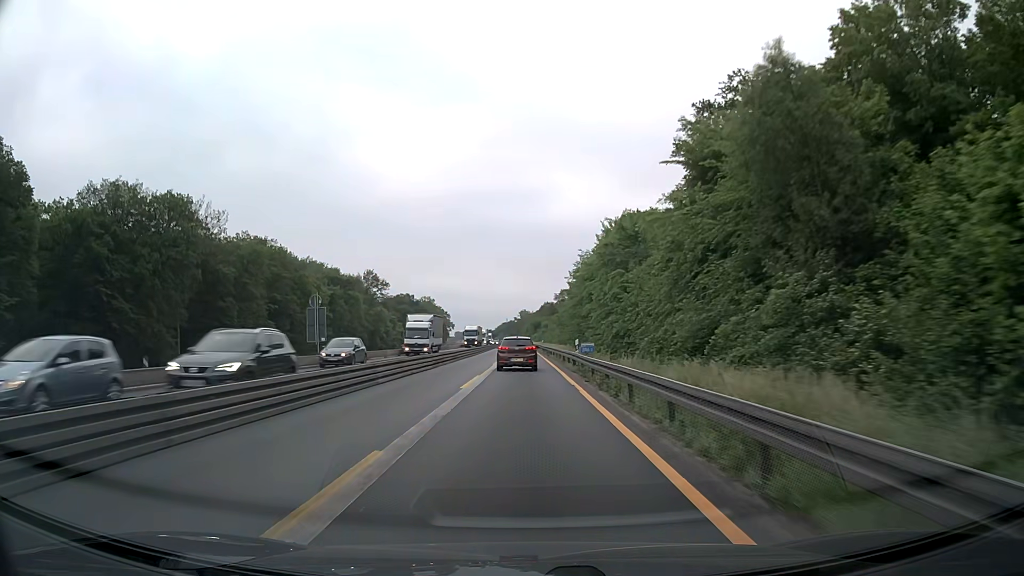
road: motorway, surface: asphalt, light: Day
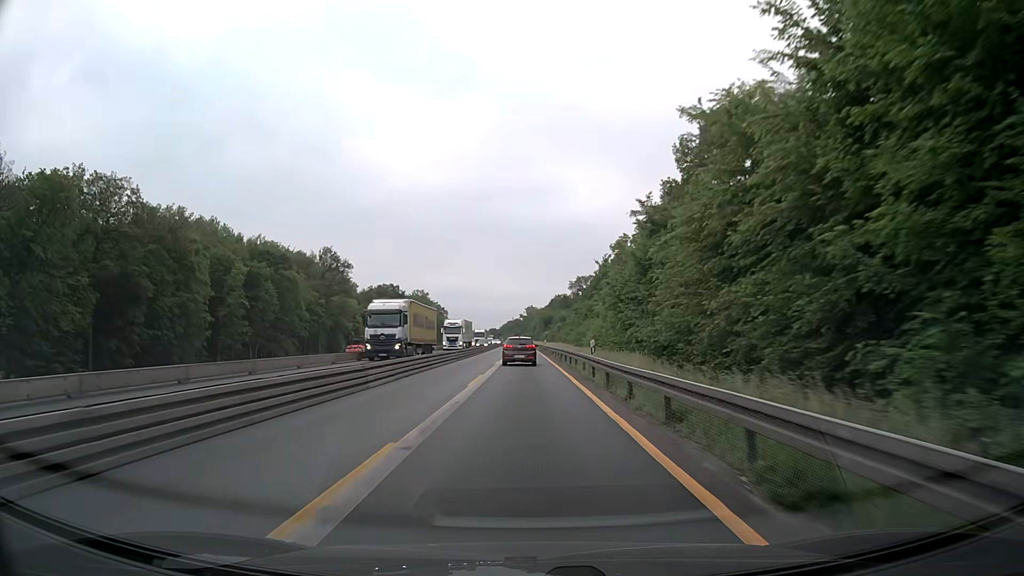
(-0.3, +51.6) m; -1°
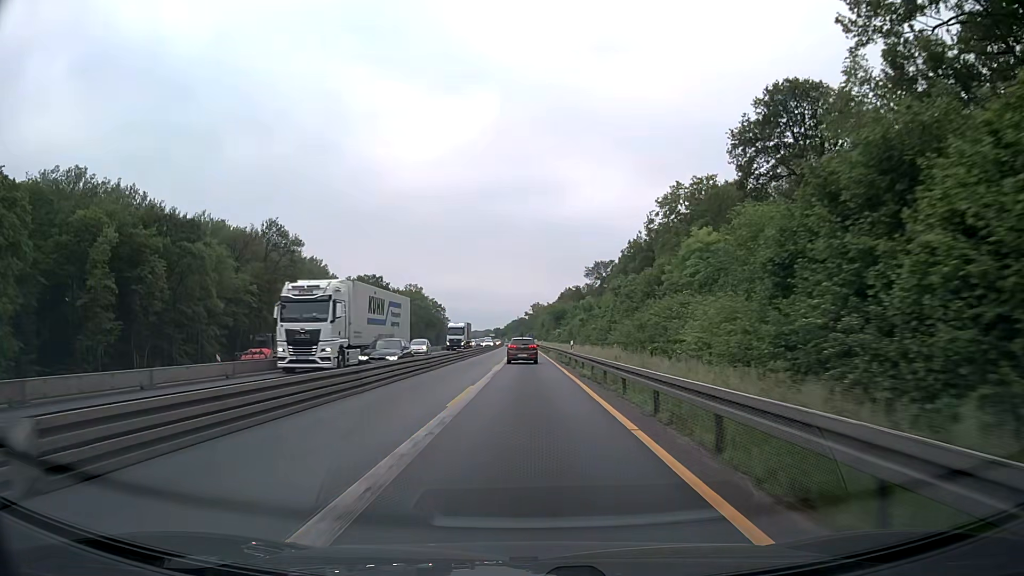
(0.0, +38.7) m; 0°
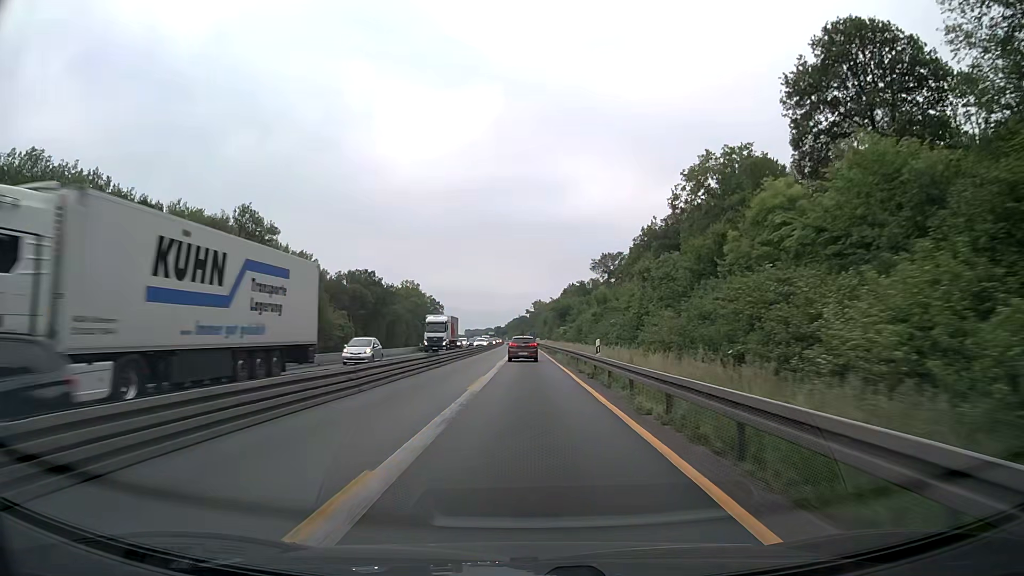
(0.0, +12.9) m; 0°
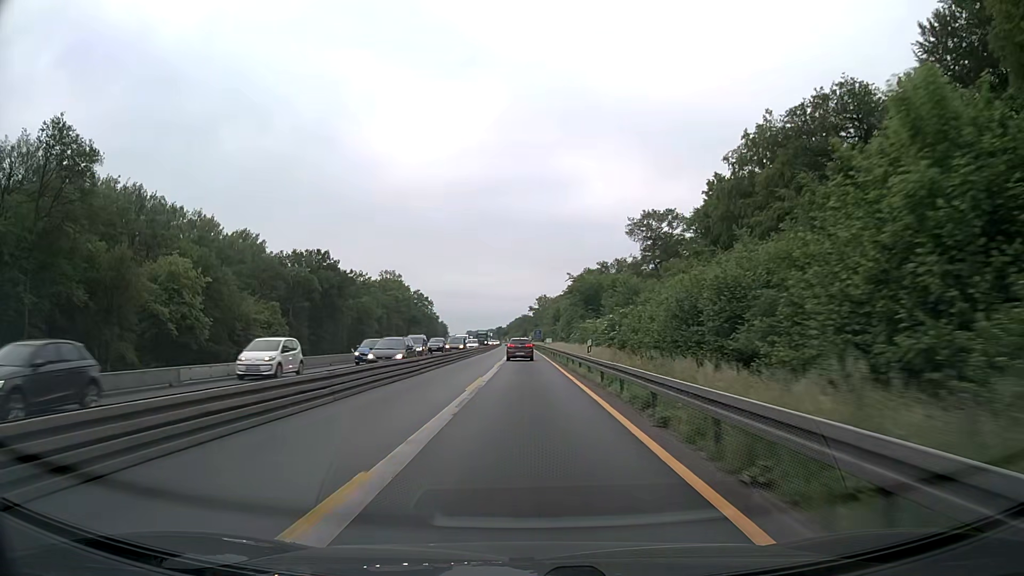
(0.0, +51.6) m; 0°
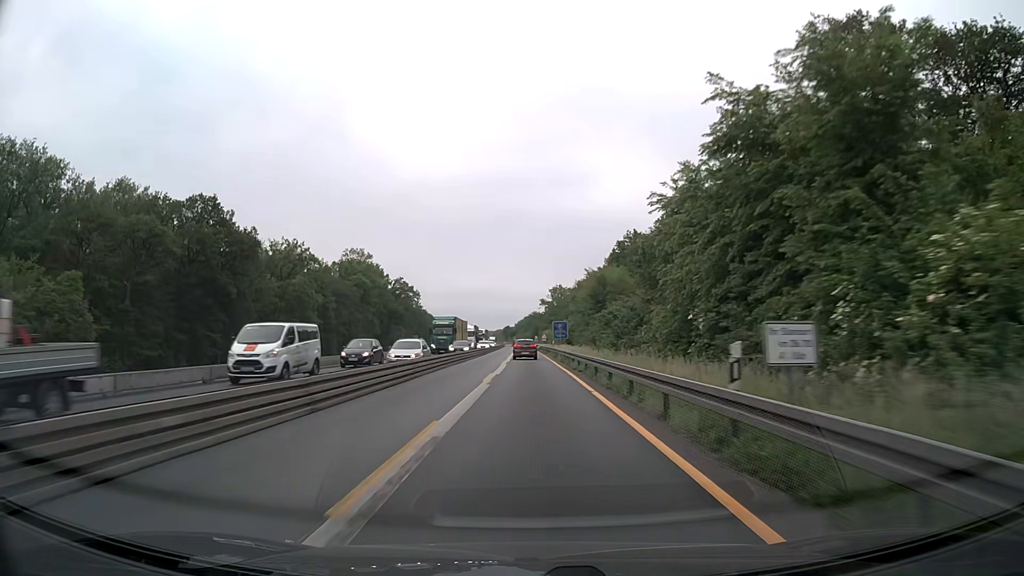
(-0.4, +64.5) m; -1°
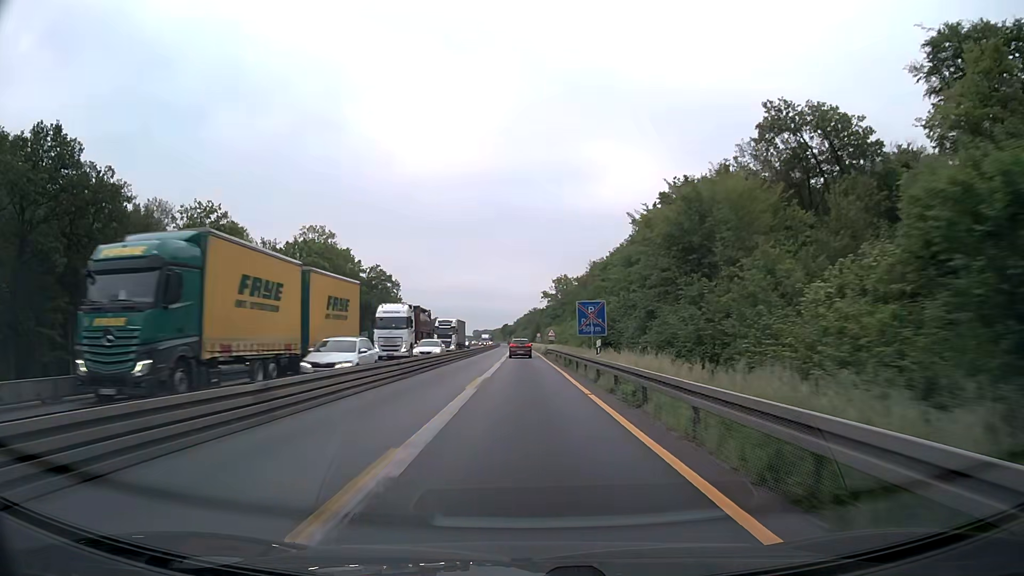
(-0.1, +38.7) m; 0°
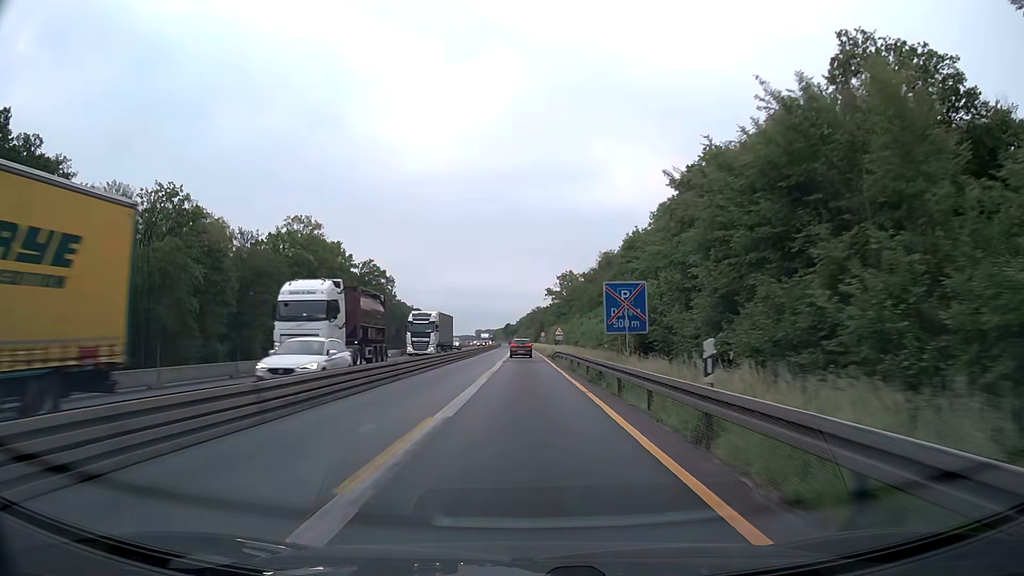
(0.0, +12.9) m; 0°
(0, +10) (0, +20) (0, +30) (0, +40) (0, +50) (0, +60) (0, +70) (0, +80) (0, +90) (-1, +100) m
